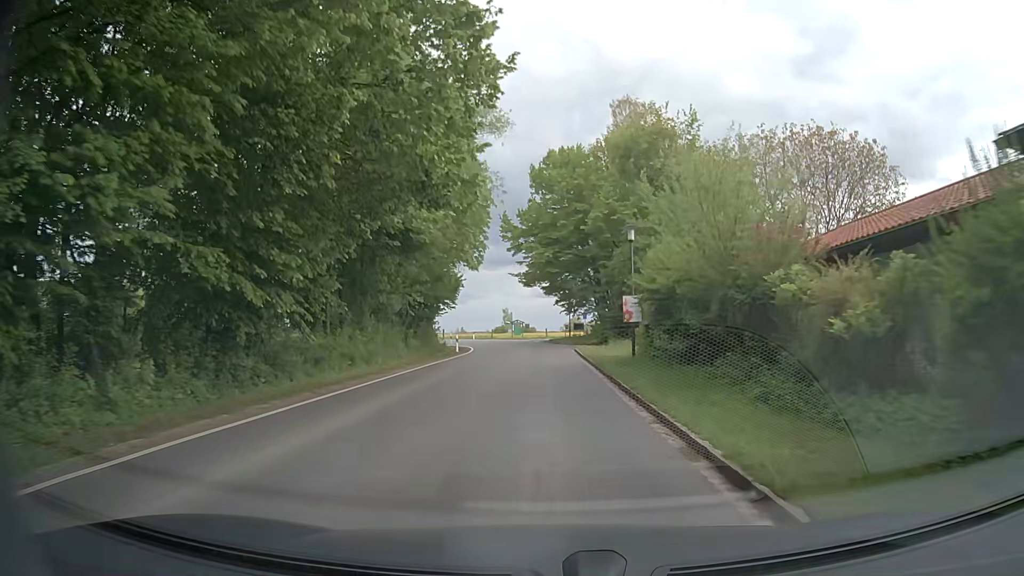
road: unclassified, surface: asphalt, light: Day
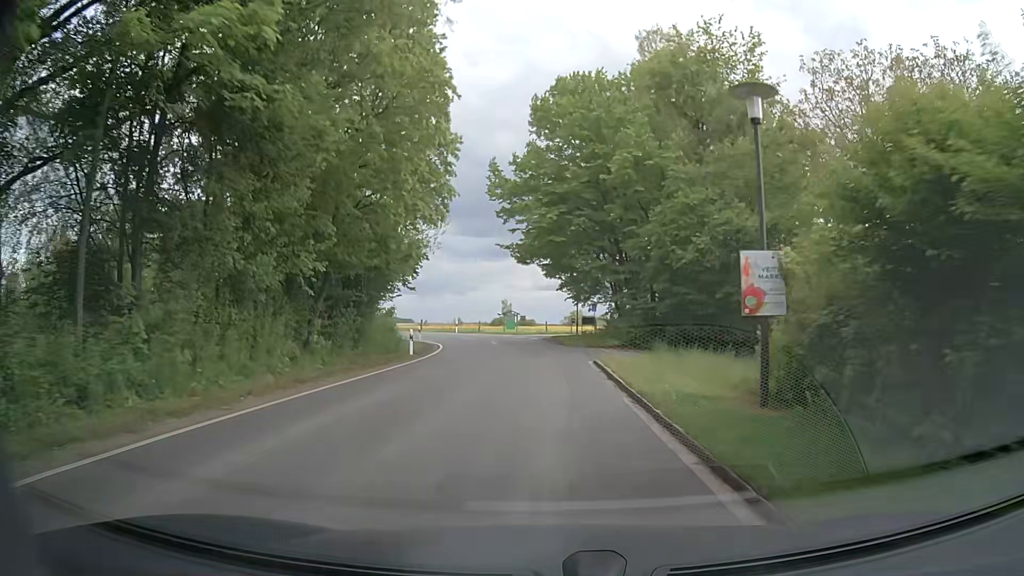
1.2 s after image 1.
(0.0, +13.9) m; 0°
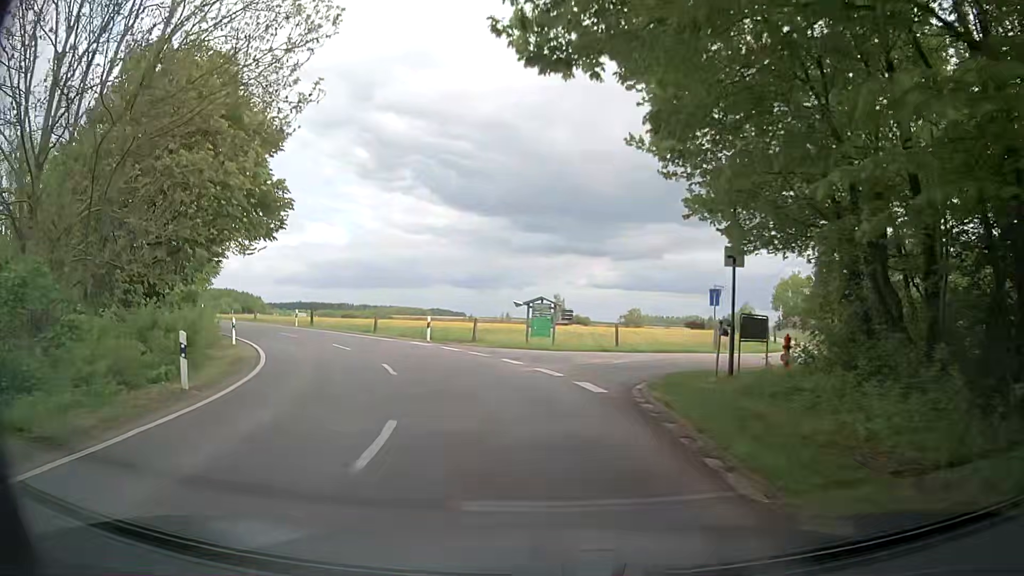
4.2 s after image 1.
(-0.3, +30.9) m; -4°
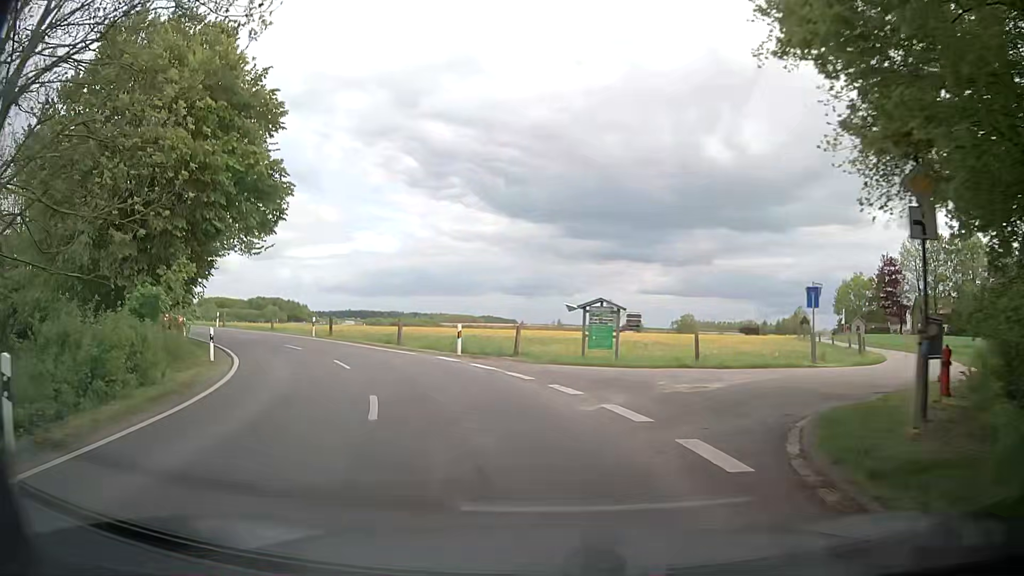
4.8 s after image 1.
(-0.2, +5.9) m; -4°
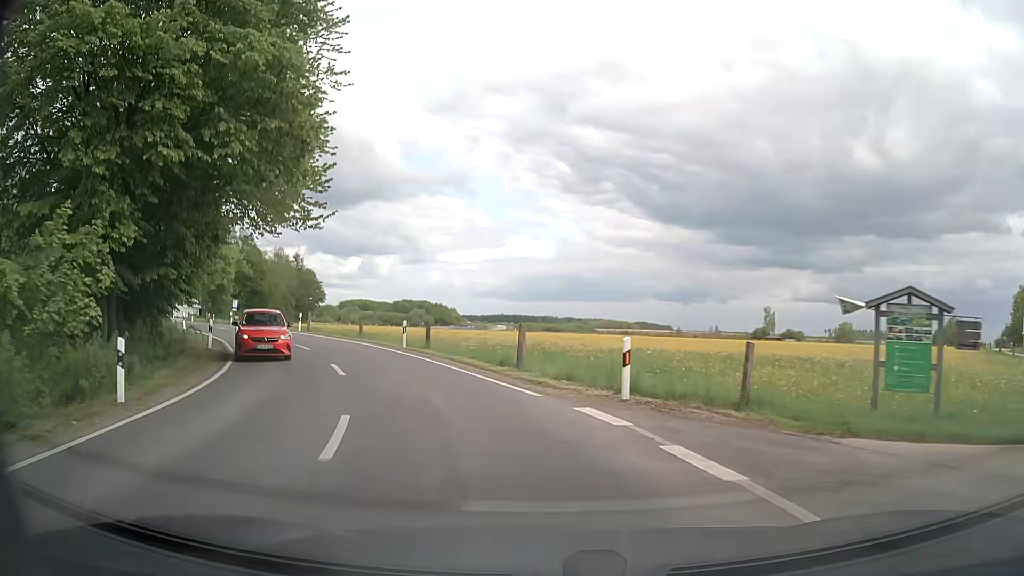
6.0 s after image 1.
(-1.4, +11.6) m; -13°
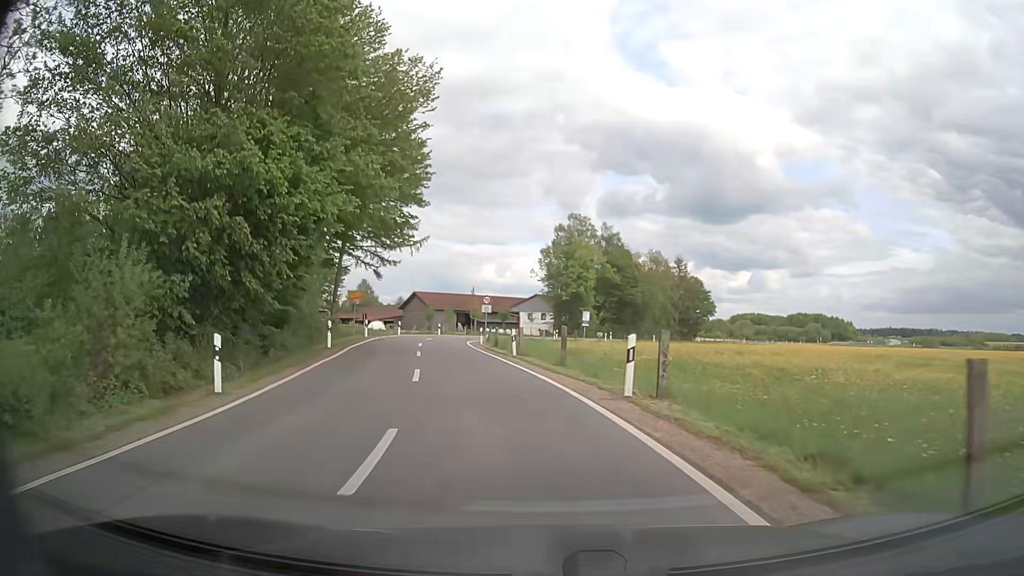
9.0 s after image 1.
(-8.3, +27.3) m; -33°
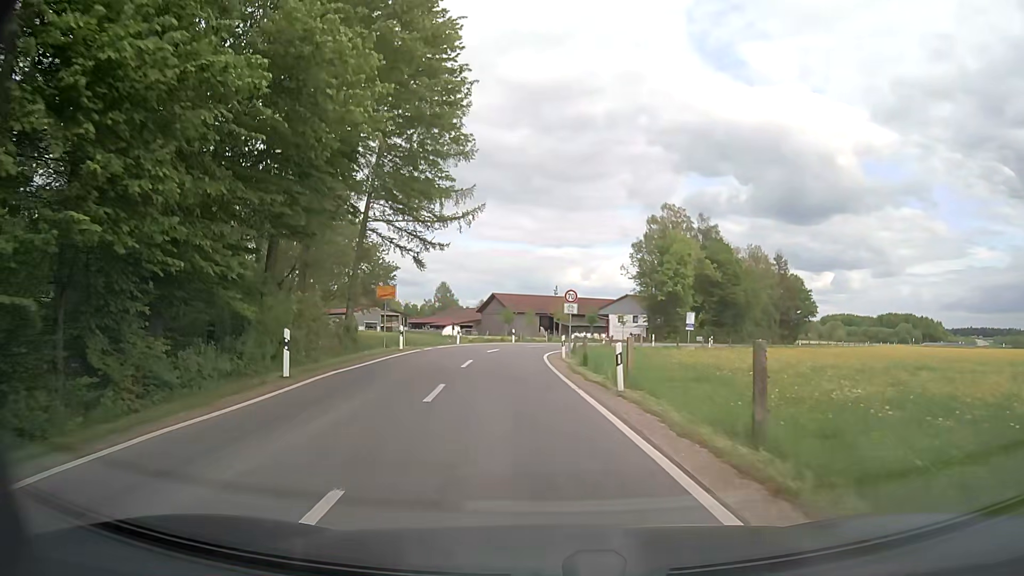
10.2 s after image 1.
(-0.7, +12.2) m; -6°
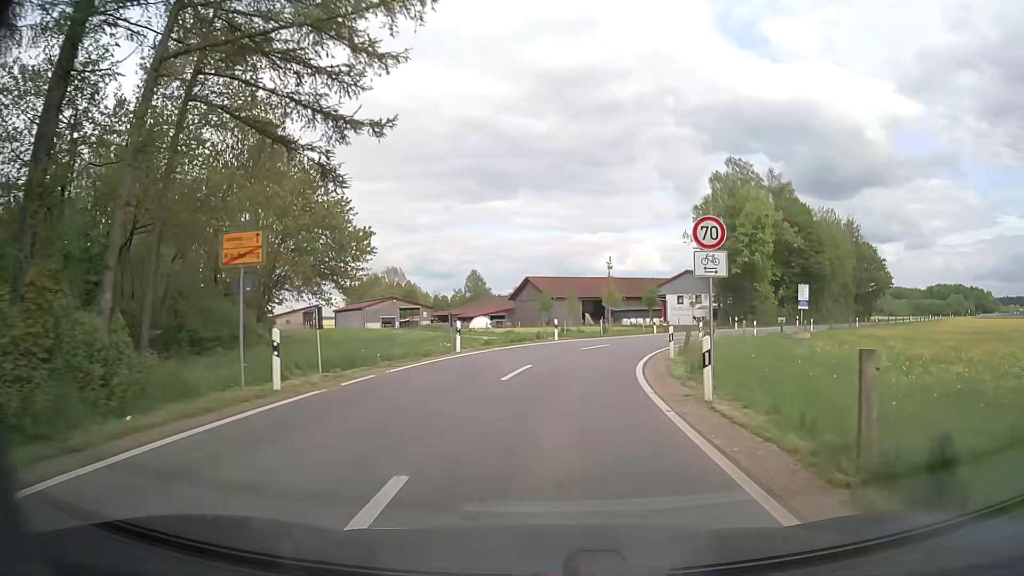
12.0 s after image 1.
(-1.2, +18.7) m; -4°
(0, +10) (+1, +20) (+4, +30) (+8, +39) (+13, +47) (+20, +55) (+26, +63) (+32, +70) (+39, +78) (+45, +86) m
